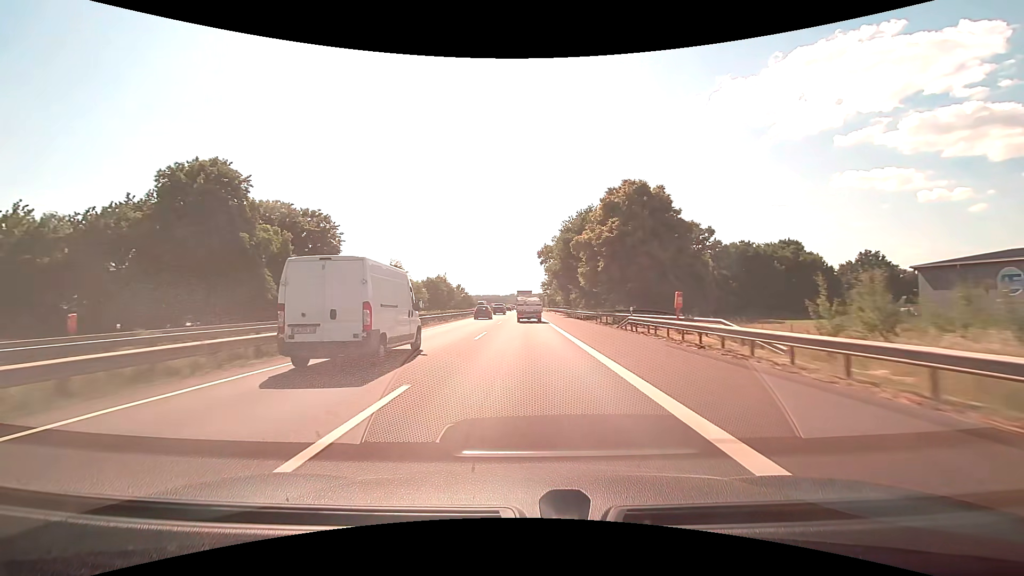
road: motorway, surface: asphalt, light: Day
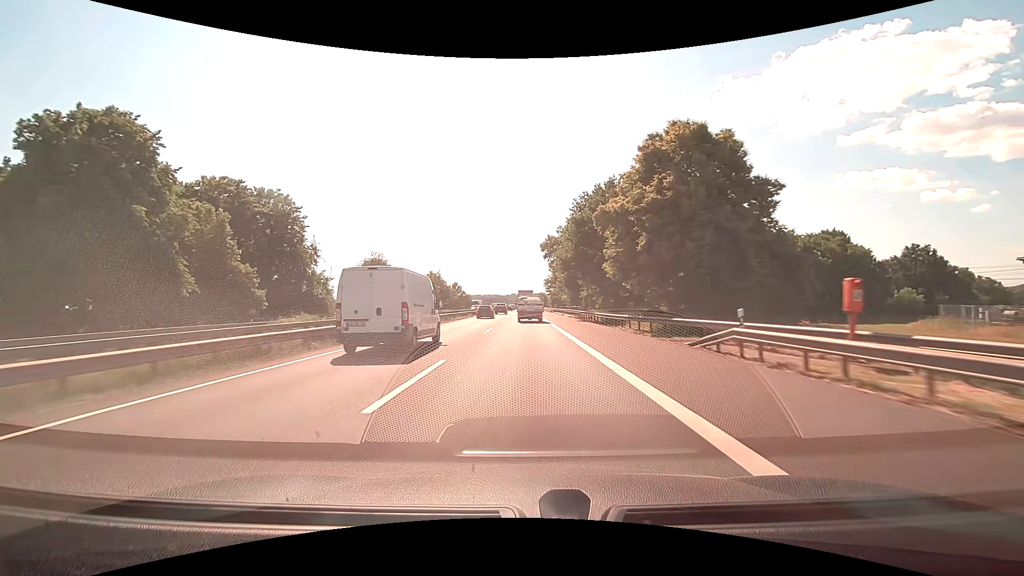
(0.0, +14.0) m; 0°
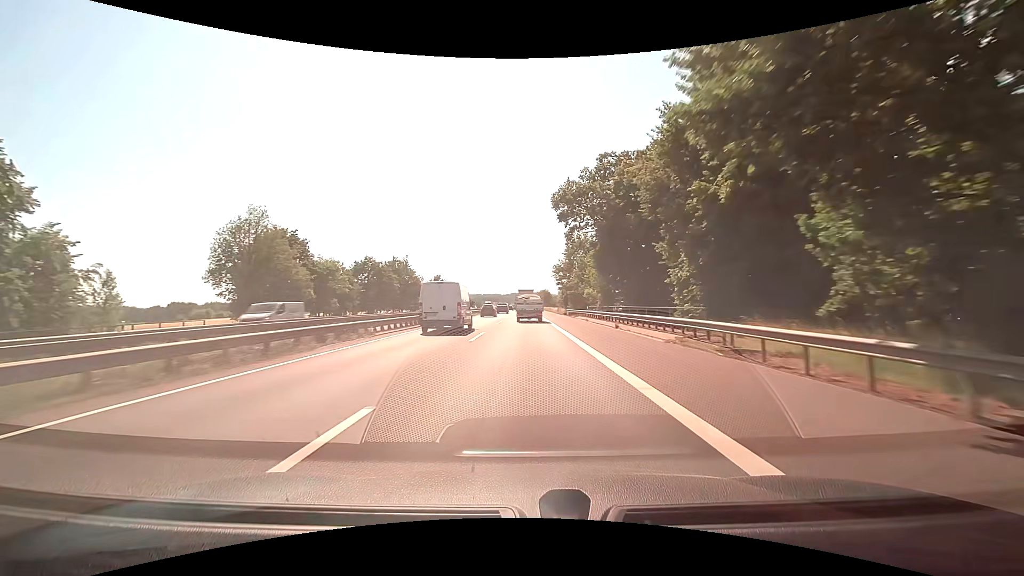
(0.0, +41.7) m; 0°
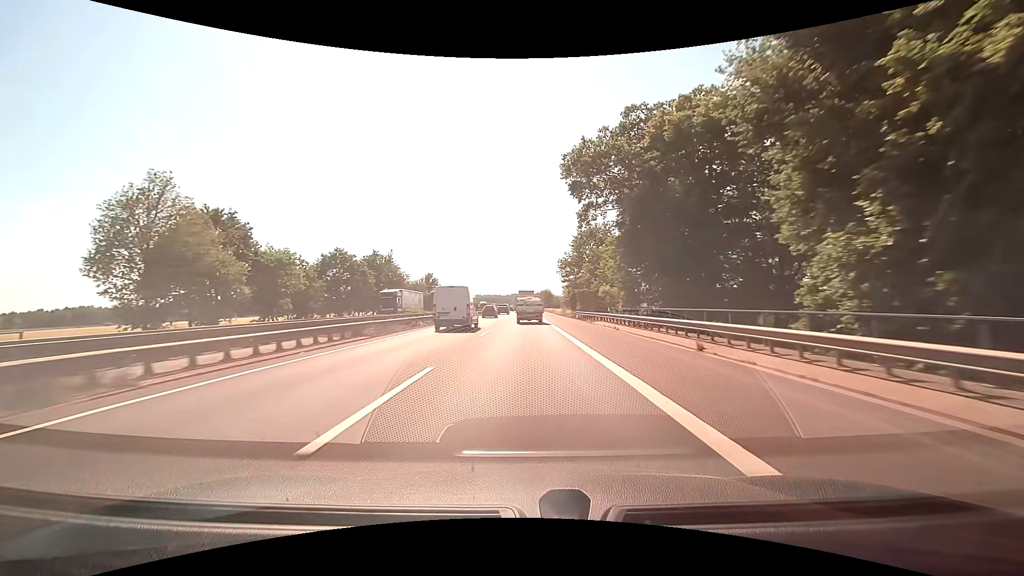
(0.0, +13.7) m; 0°
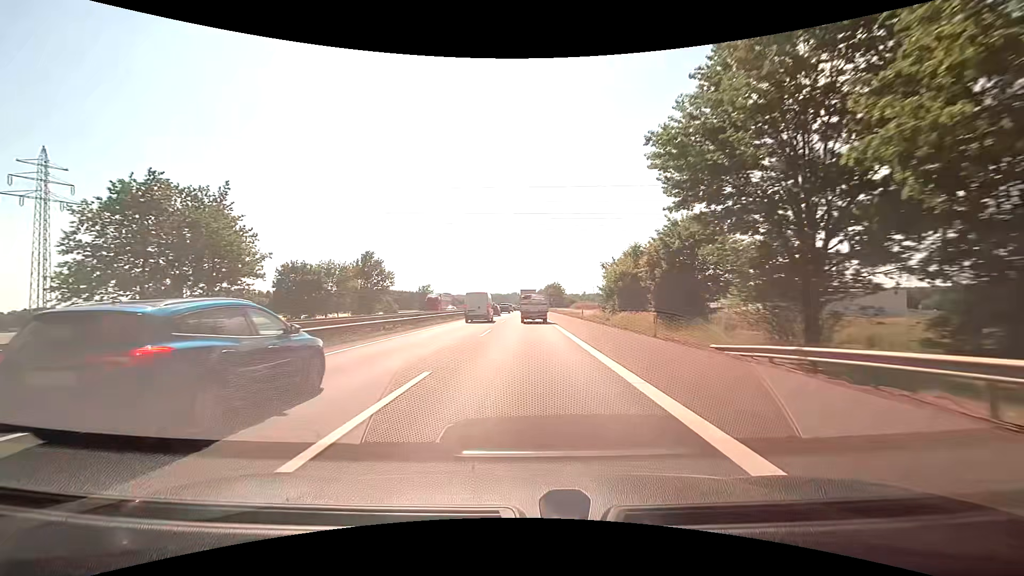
(0.0, +54.2) m; 0°
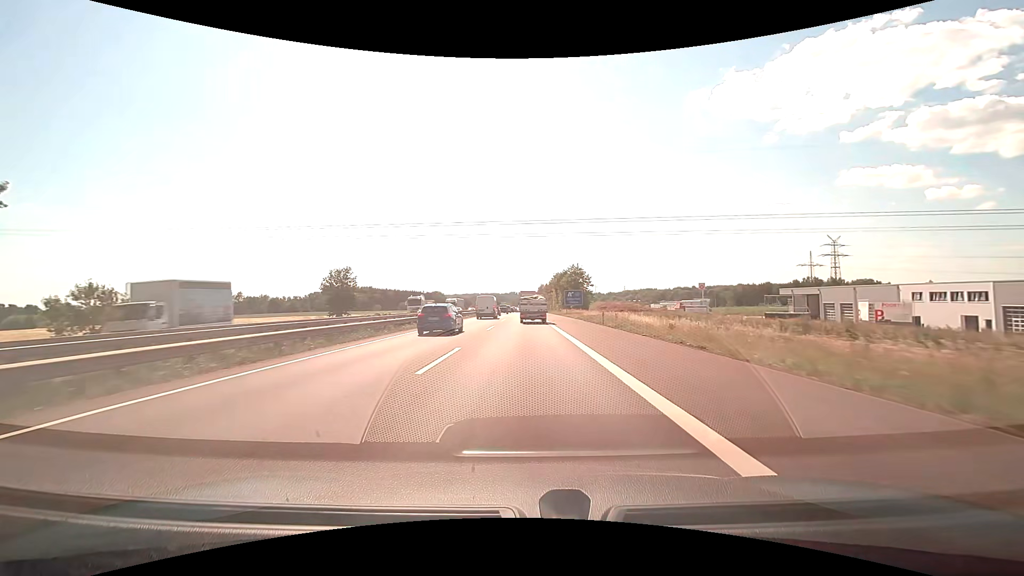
(+0.3, +65.5) m; 0°
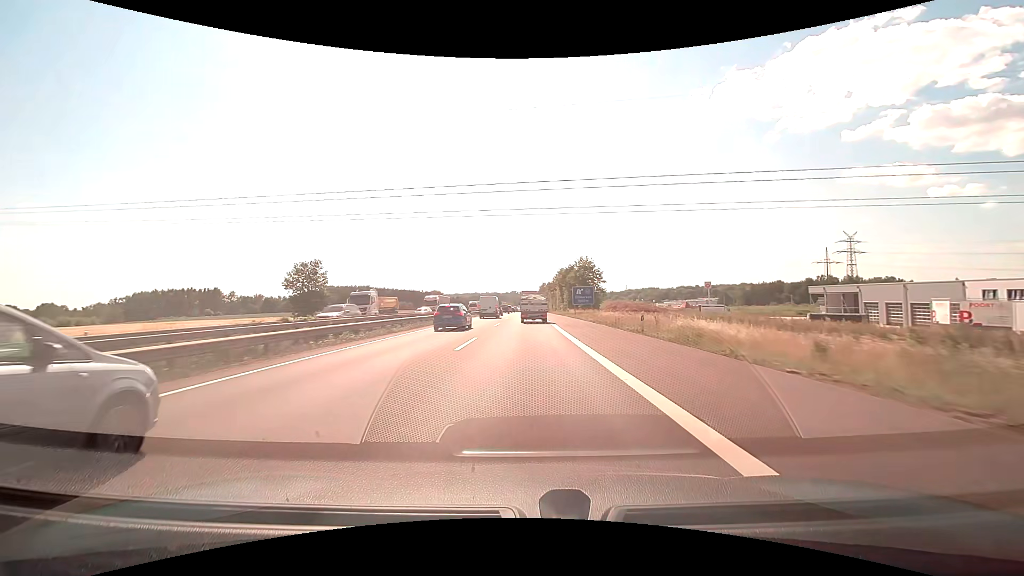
(0.0, +12.7) m; 0°
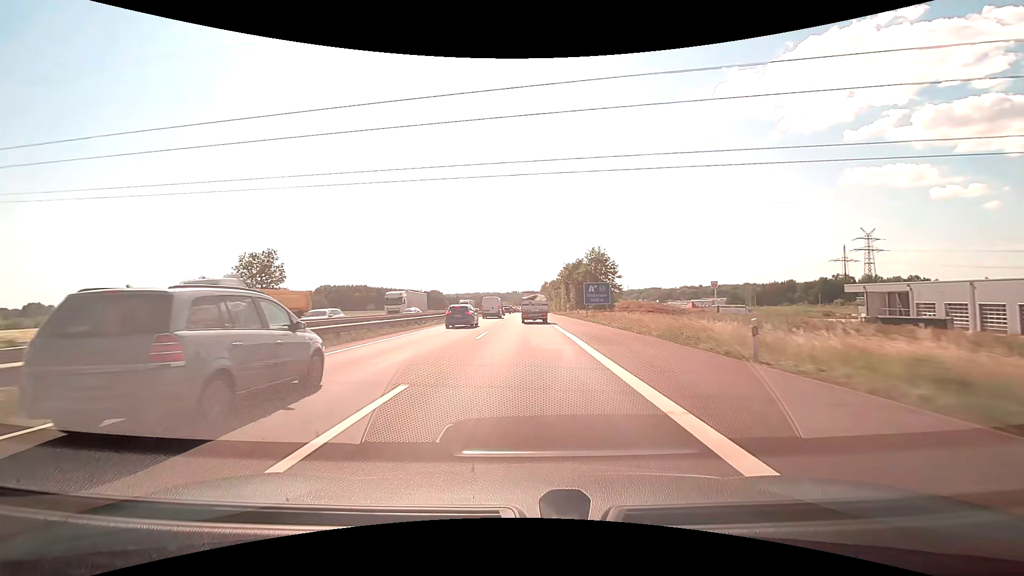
(0.0, +12.5) m; 0°
(0, +10) (0, +20) (0, +30) (0, +40) (0, +50) (0, +60) (0, +70) (0, +80) (0, +90) (0, +100) m
